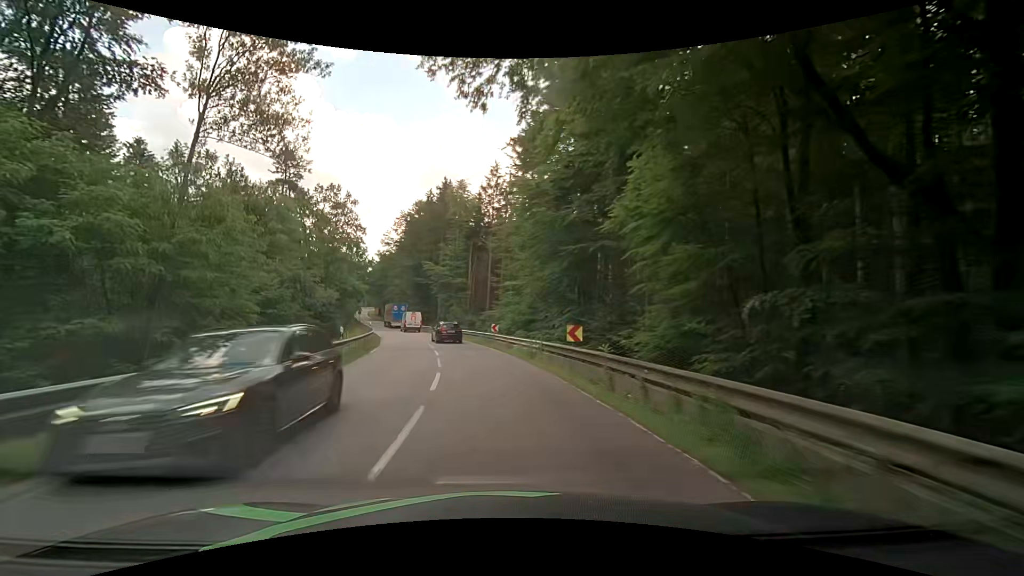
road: secondary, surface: asphalt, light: Day
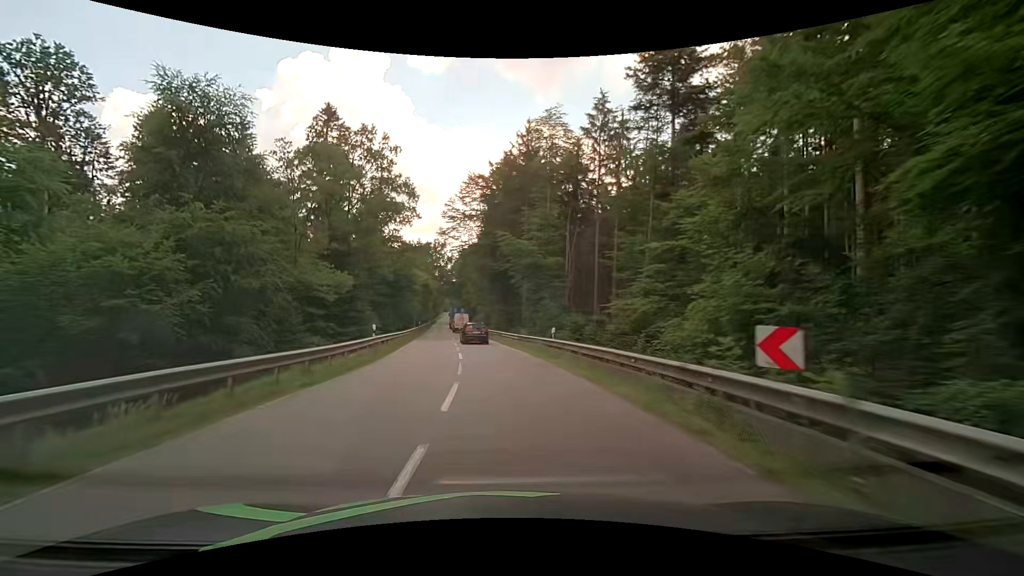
(-2.8, +27.0) m; -11°
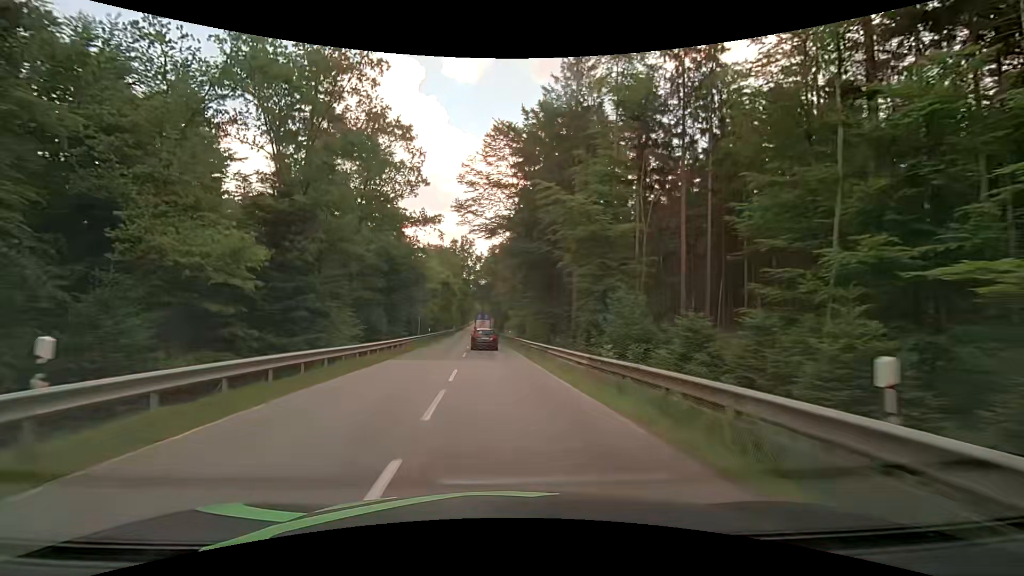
(-0.7, +18.1) m; -5°
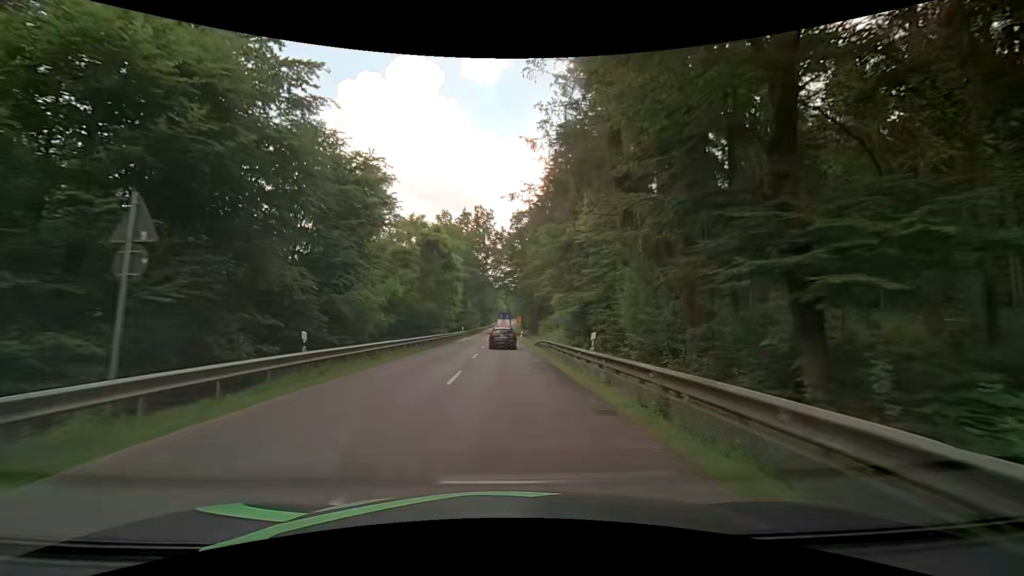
(-1.2, +36.4) m; -3°
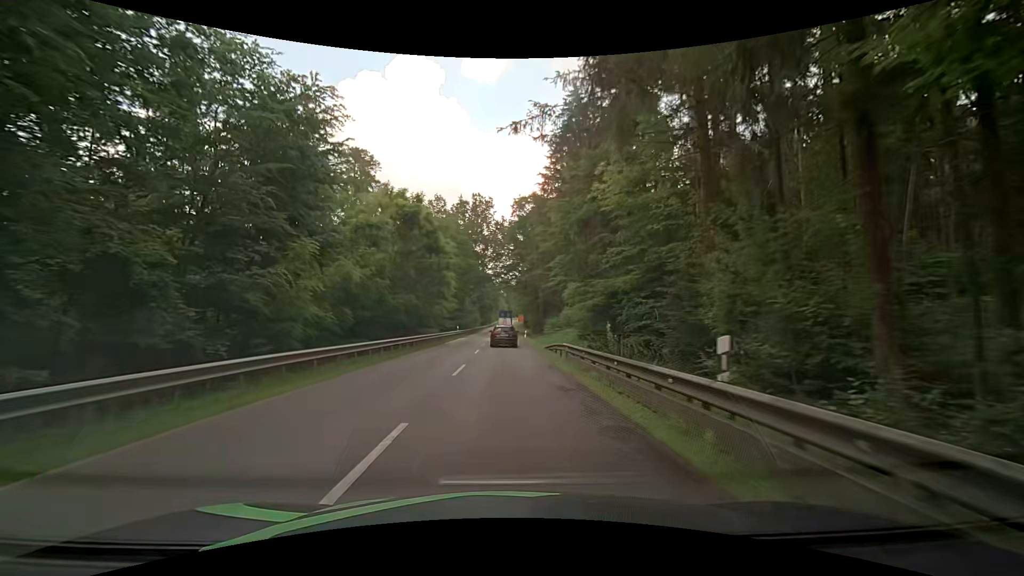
(0.0, +9.1) m; 0°
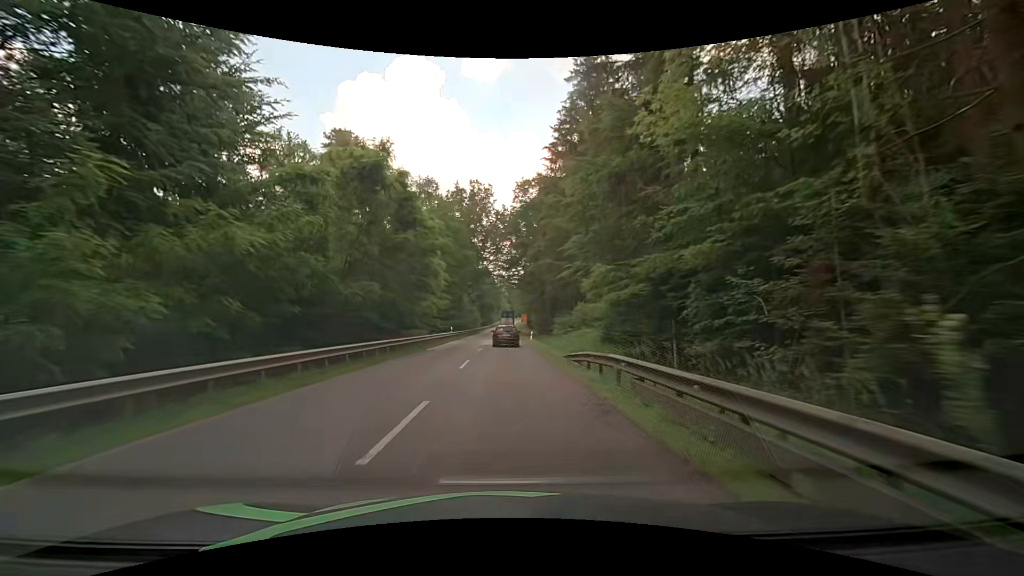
(0.0, +9.1) m; +1°
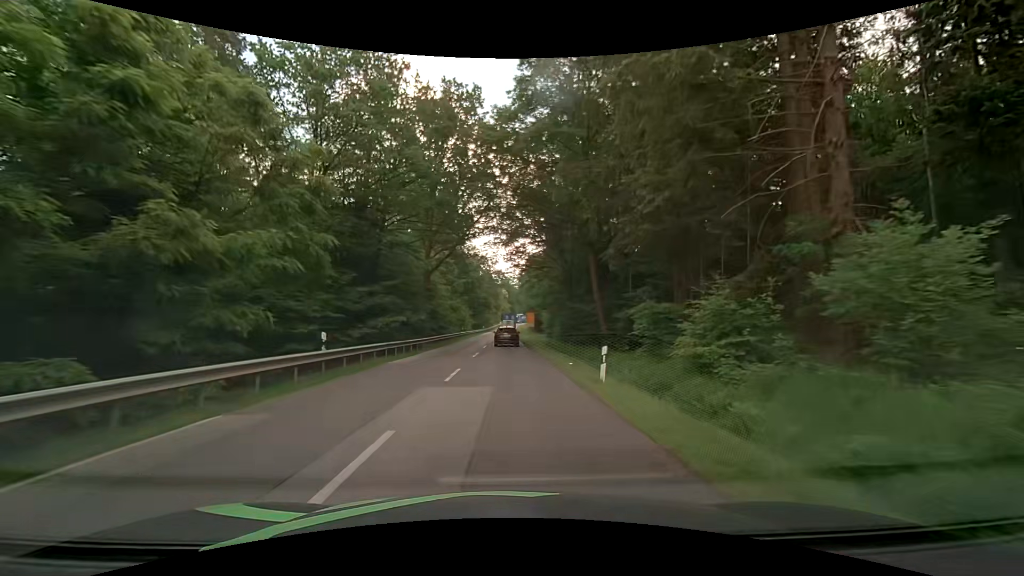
(-0.6, +36.4) m; 0°
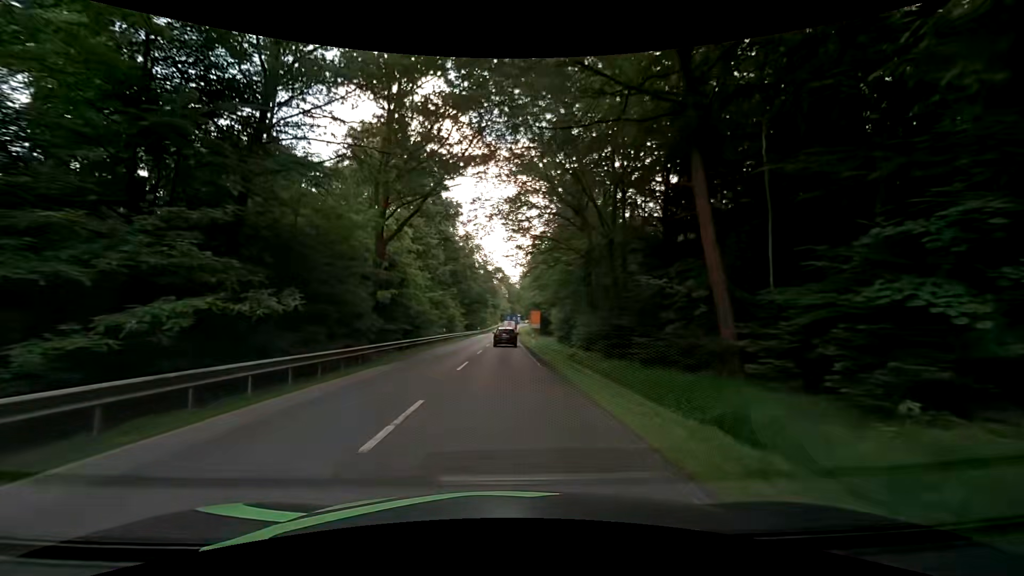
(-0.1, +18.2) m; -1°
(0, +10) (0, +20) (0, +30) (0, +40) (0, +50) (0, +60) (0, +70) (0, +80) (+1, +90) (+1, +100) m
